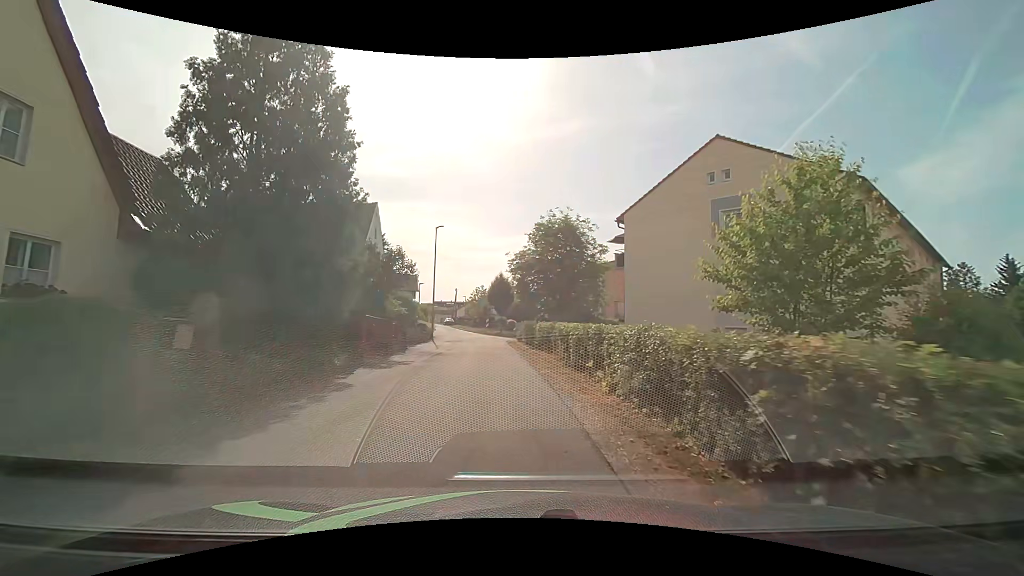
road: residential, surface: asphalt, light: Day
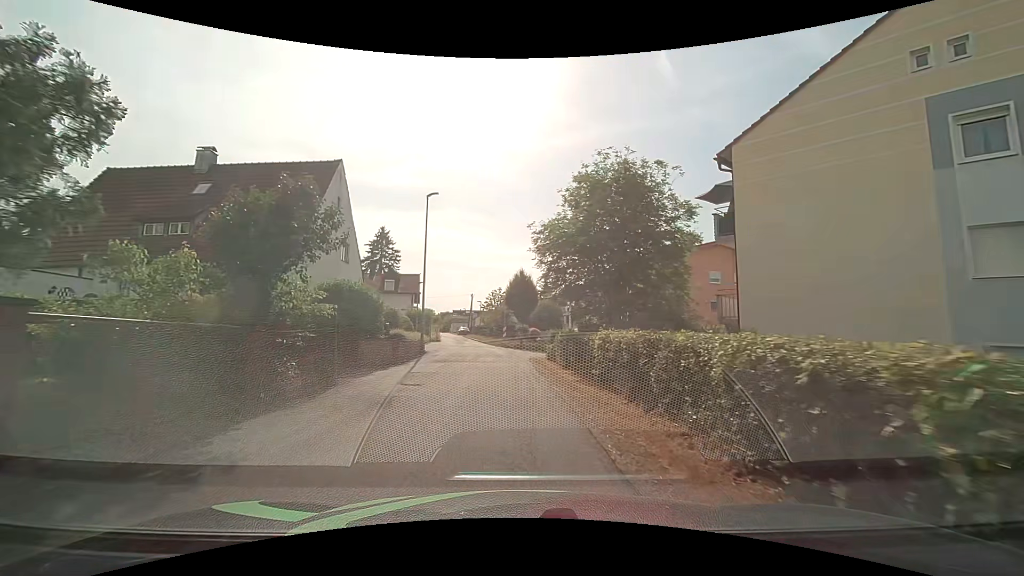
(-0.2, +11.7) m; -2°
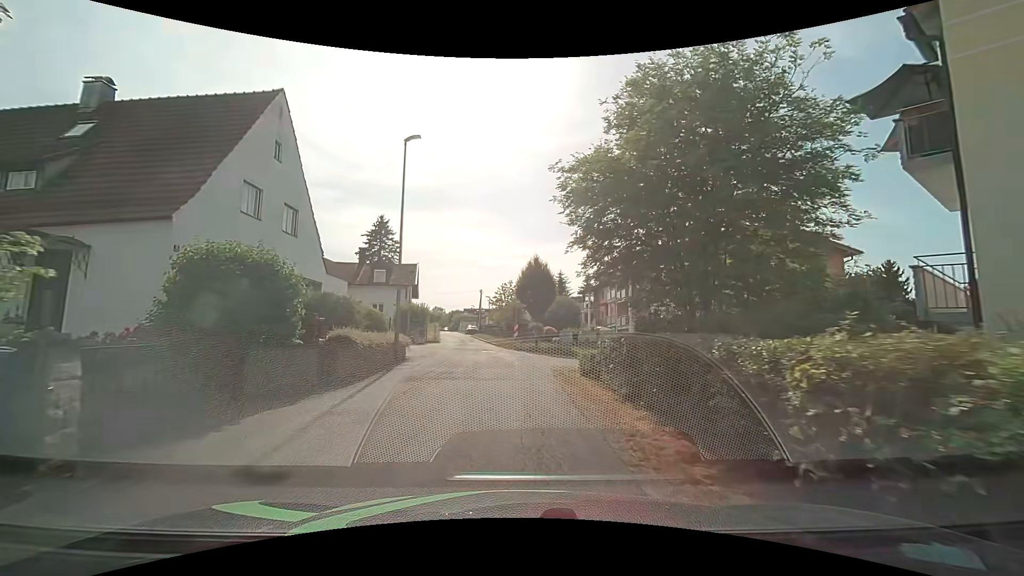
(-0.1, +7.6) m; -2°
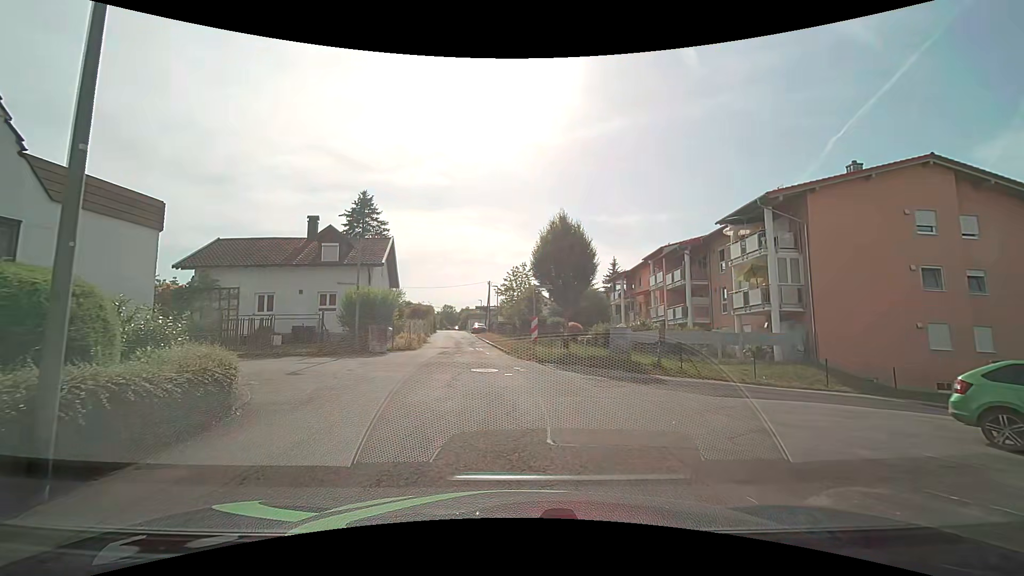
(-0.1, +13.1) m; 0°
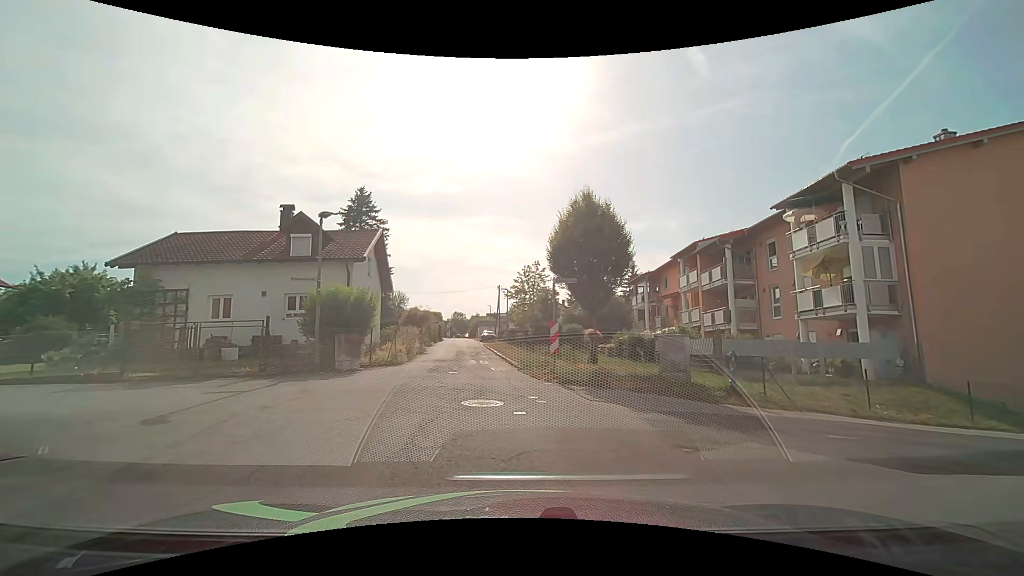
(-0.2, +5.3) m; -3°
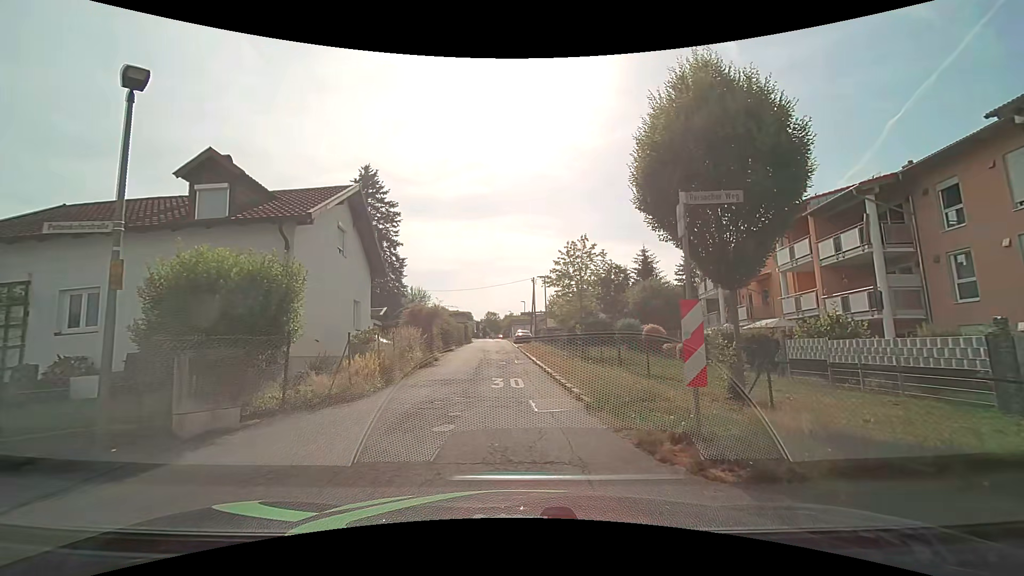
(-0.3, +9.5) m; -3°
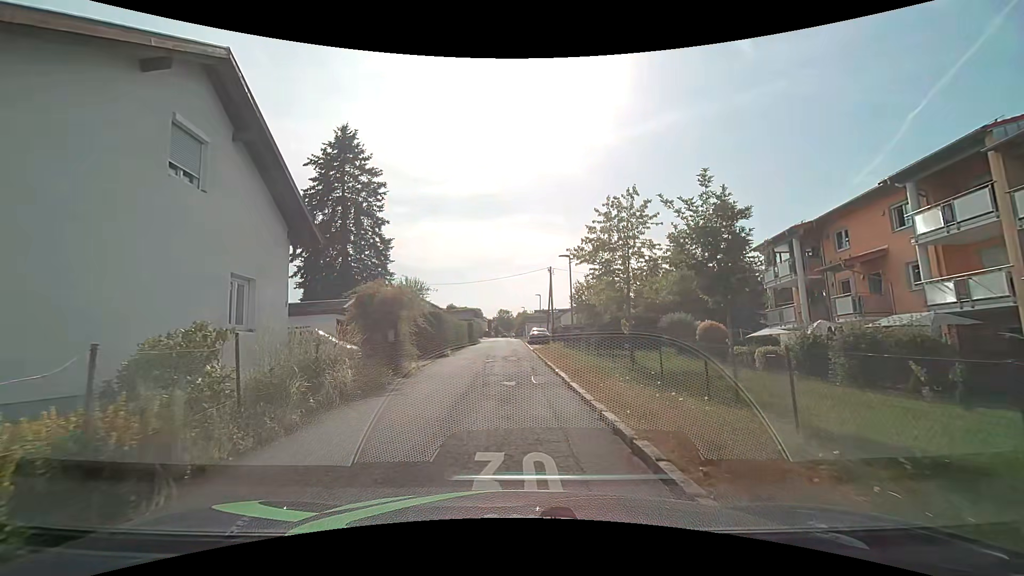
(-0.3, +9.2) m; -2°
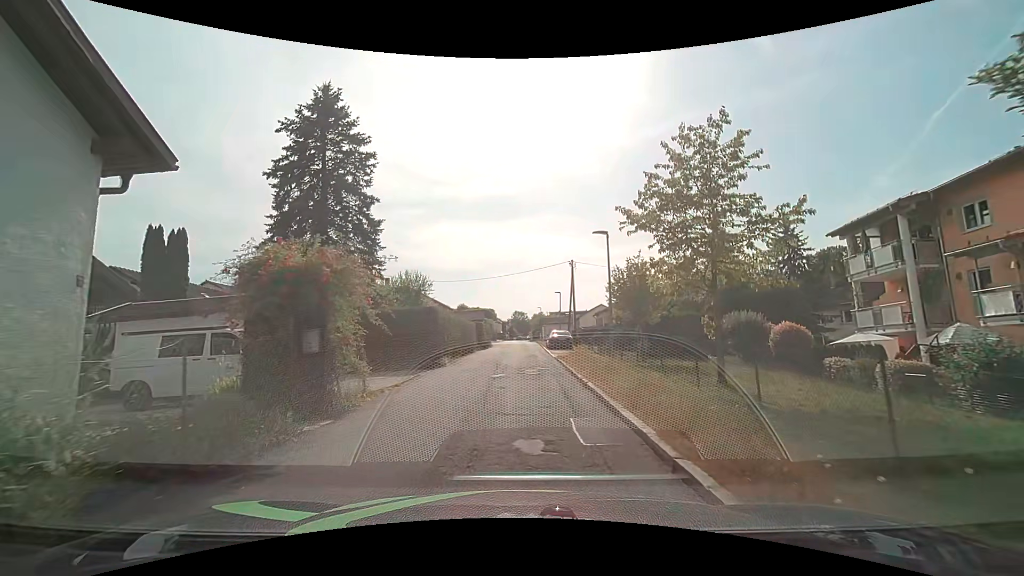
(-0.2, +6.8) m; -2°
(0, +10) (0, +20) (0, +30) (0, +40) (0, +50) (0, +60) (-1, +70) (-1, +80) (-1, +90) (-1, +100) m
